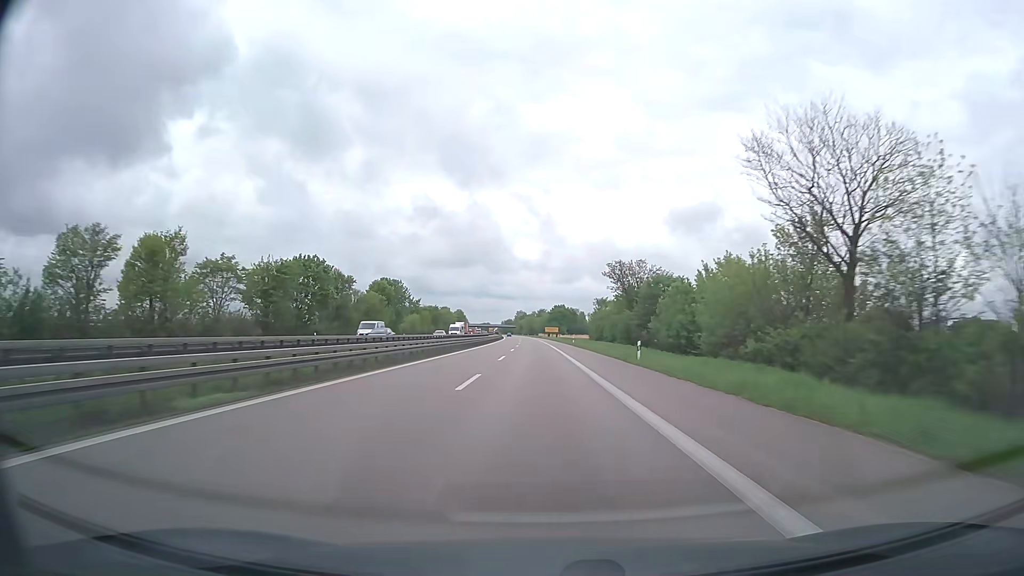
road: trunk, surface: asphalt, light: Day
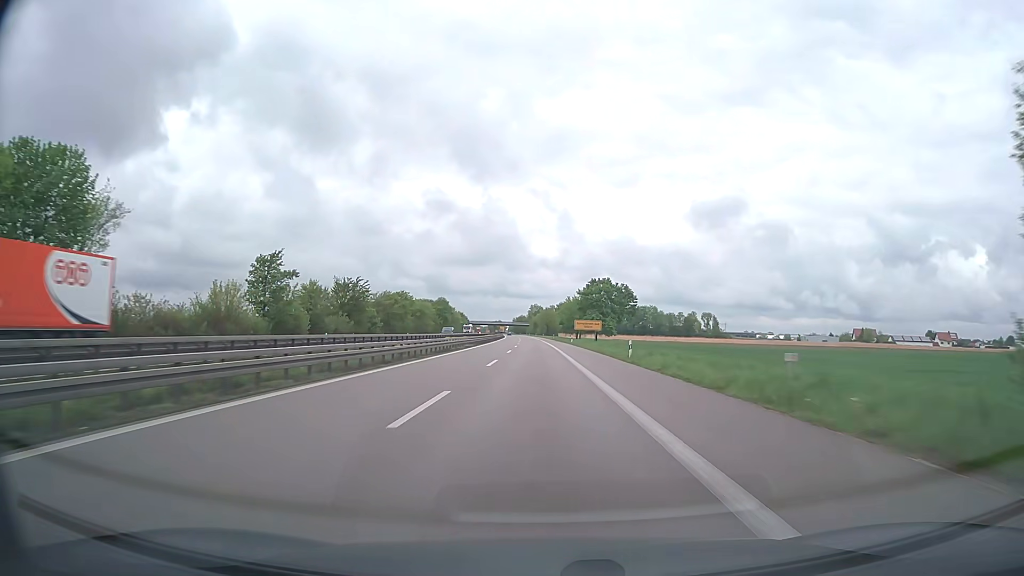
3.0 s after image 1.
(-1.5, +96.8) m; -2°
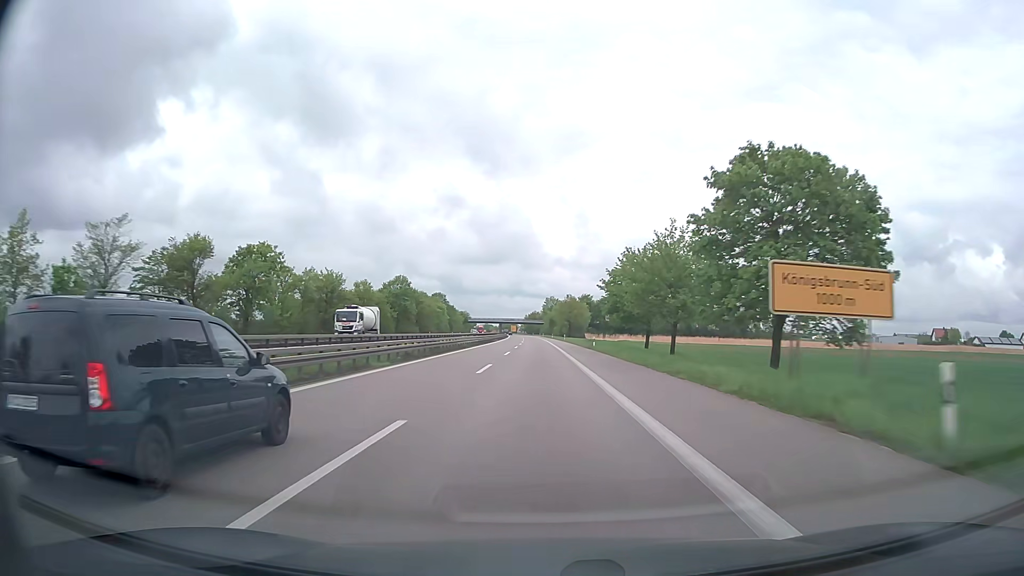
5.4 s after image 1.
(-0.8, +77.4) m; -1°
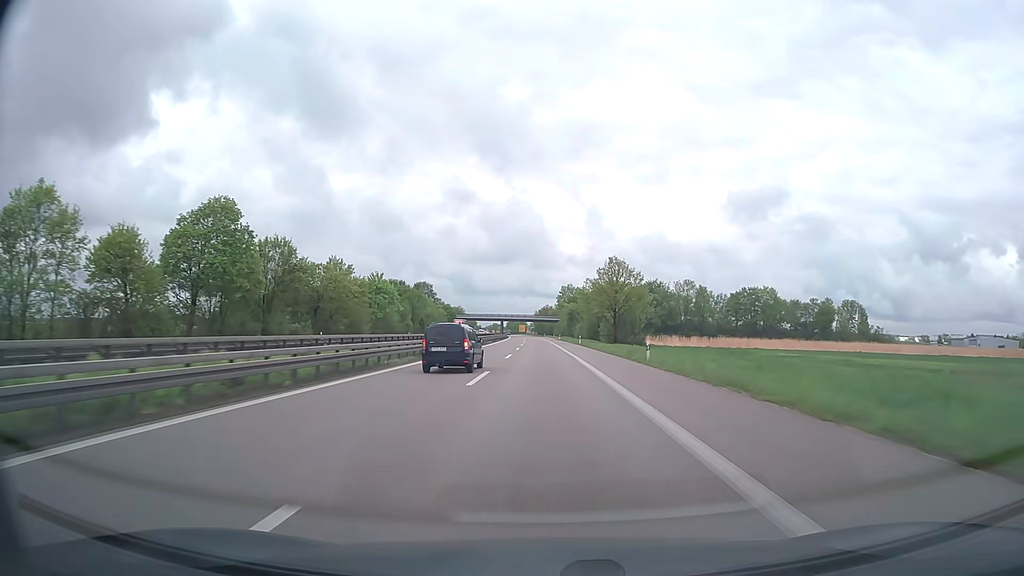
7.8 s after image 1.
(-0.8, +77.3) m; -1°
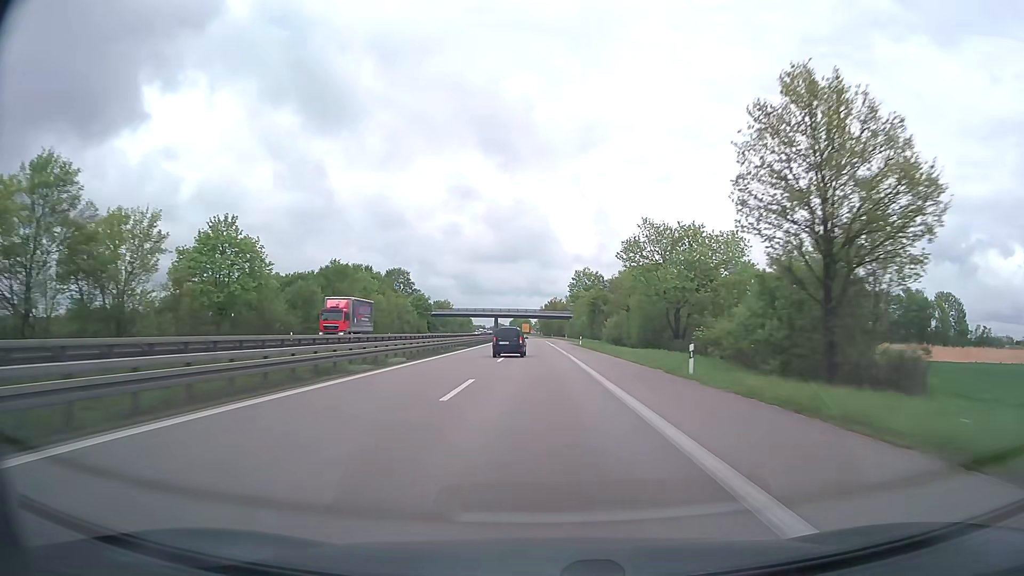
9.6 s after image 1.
(-0.2, +58.0) m; -1°
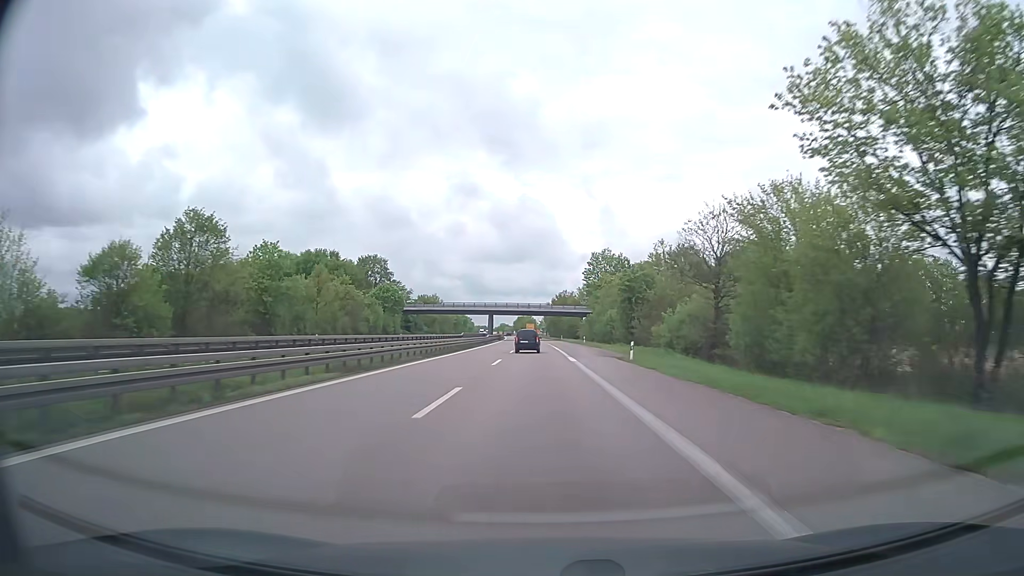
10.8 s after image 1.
(-0.2, +38.7) m; -1°
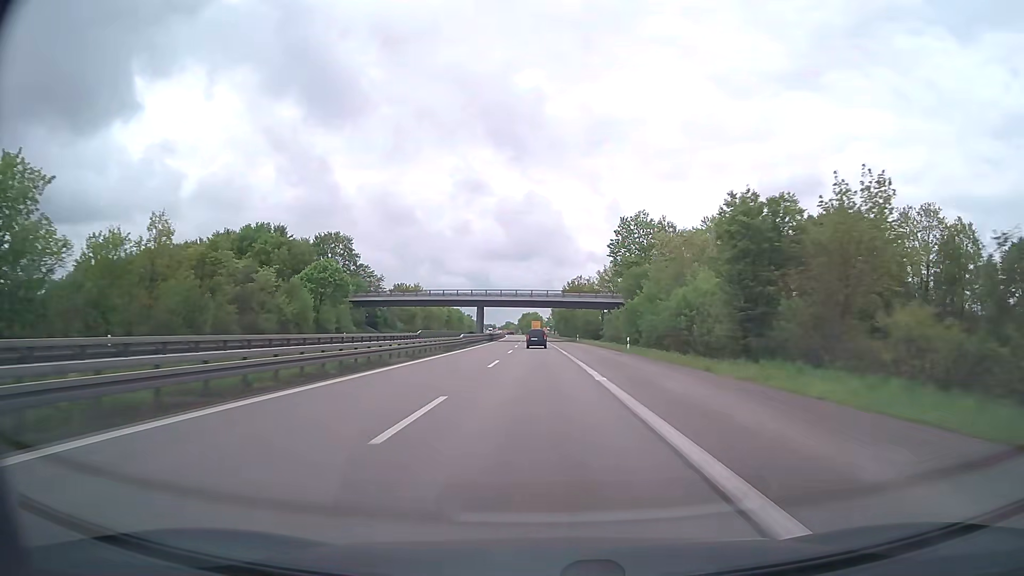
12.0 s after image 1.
(-0.2, +38.7) m; -1°
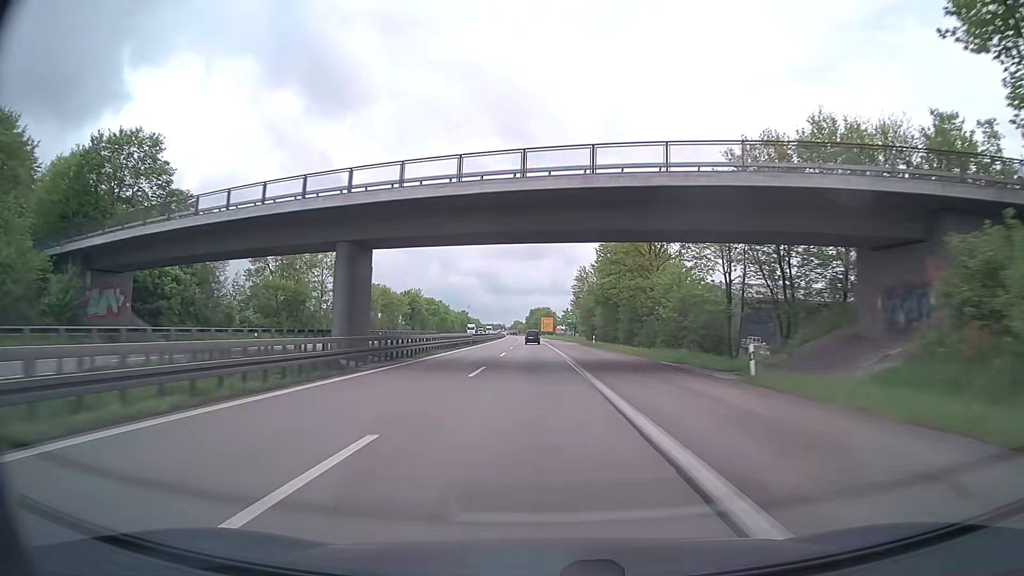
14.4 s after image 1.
(-0.7, +77.5) m; -1°
(0, +10) (0, +20) (0, +30) (0, +40) (0, +50) (-1, +60) (-1, +70) (-1, +80) (-1, +90) (-2, +100) m
